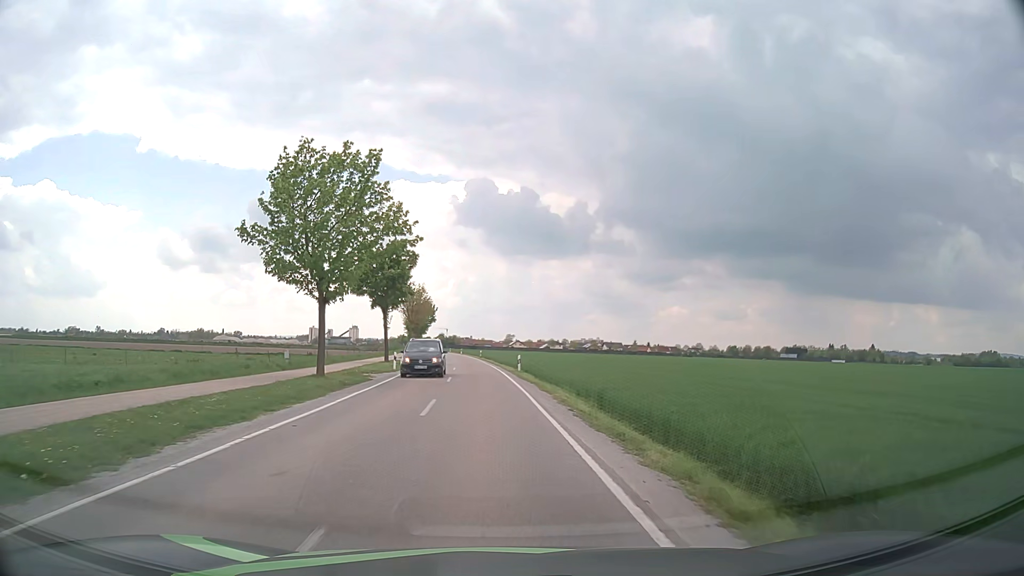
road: tertiary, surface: asphalt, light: Day
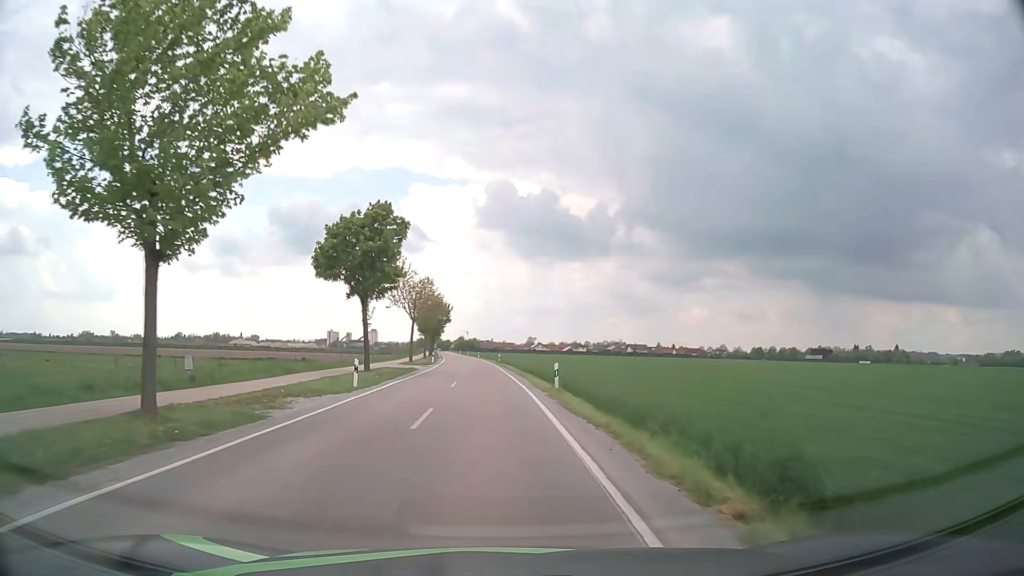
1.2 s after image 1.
(-0.2, +14.2) m; -2°
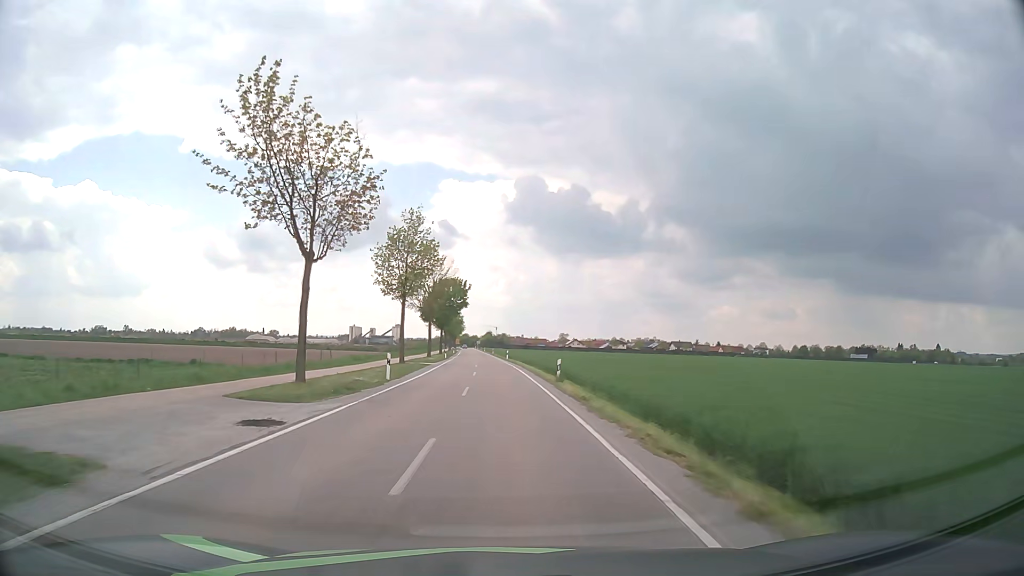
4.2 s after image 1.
(-1.4, +41.8) m; -2°
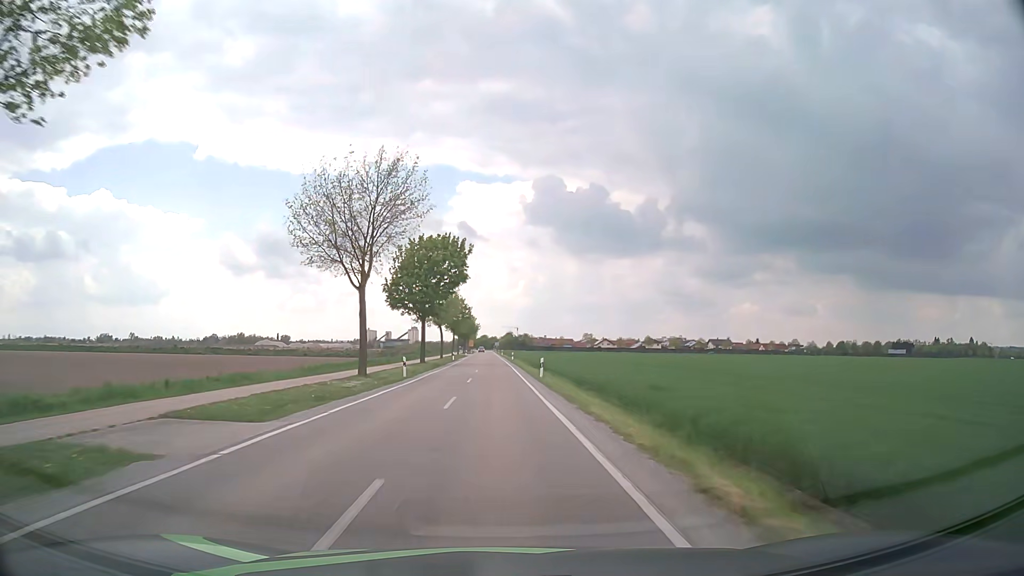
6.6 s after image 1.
(-0.6, +39.6) m; -2°
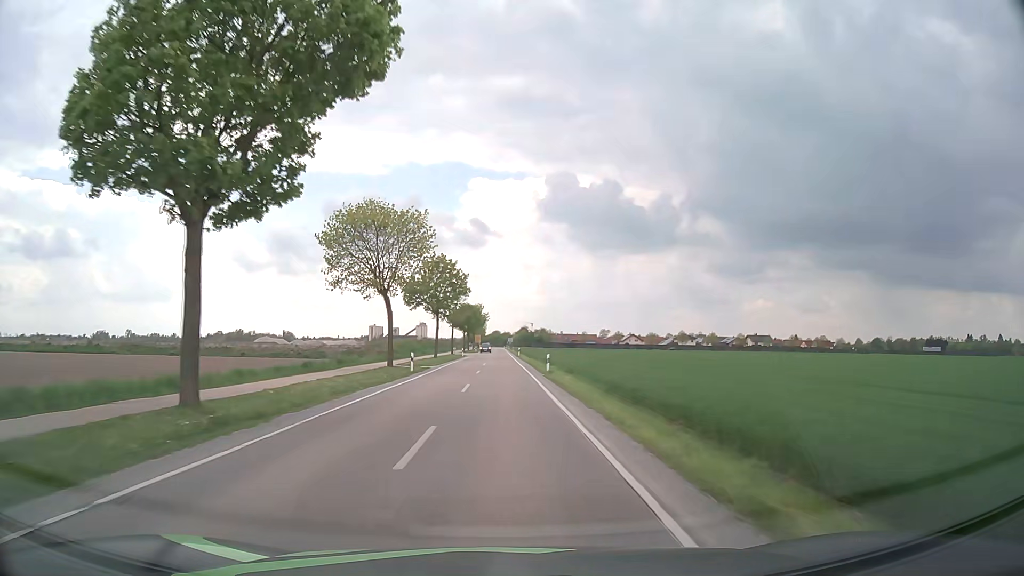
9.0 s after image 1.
(-0.8, +44.0) m; -1°
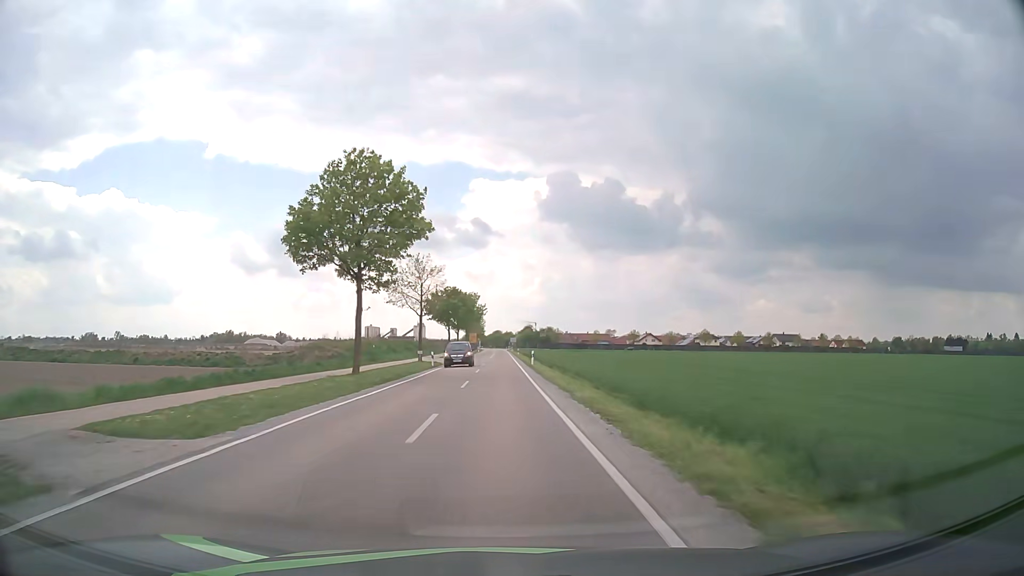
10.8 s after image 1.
(-0.1, +34.3) m; 0°
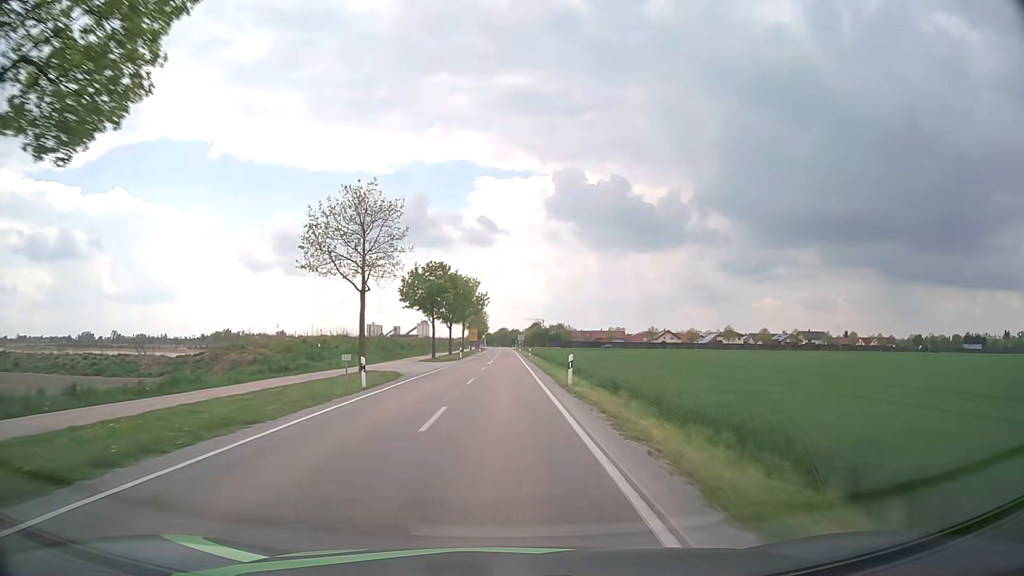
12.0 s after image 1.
(-0.1, +23.1) m; -1°
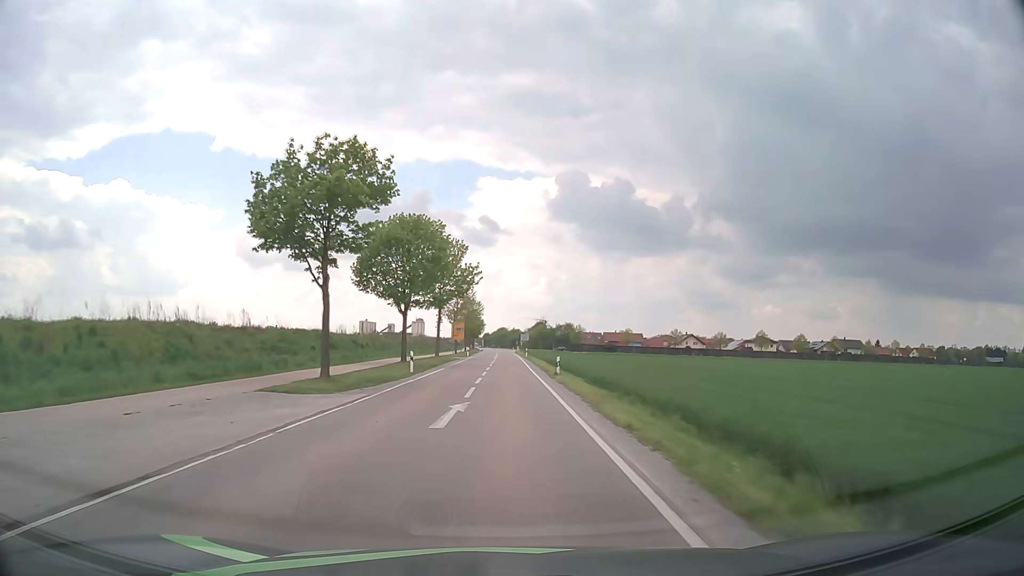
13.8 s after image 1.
(-0.1, +35.2) m; 0°
(0, +10) (0, +20) (0, +30) (0, +40) (0, +50) (0, +60) (0, +70) (0, +80) (0, +90) (0, +100) m
